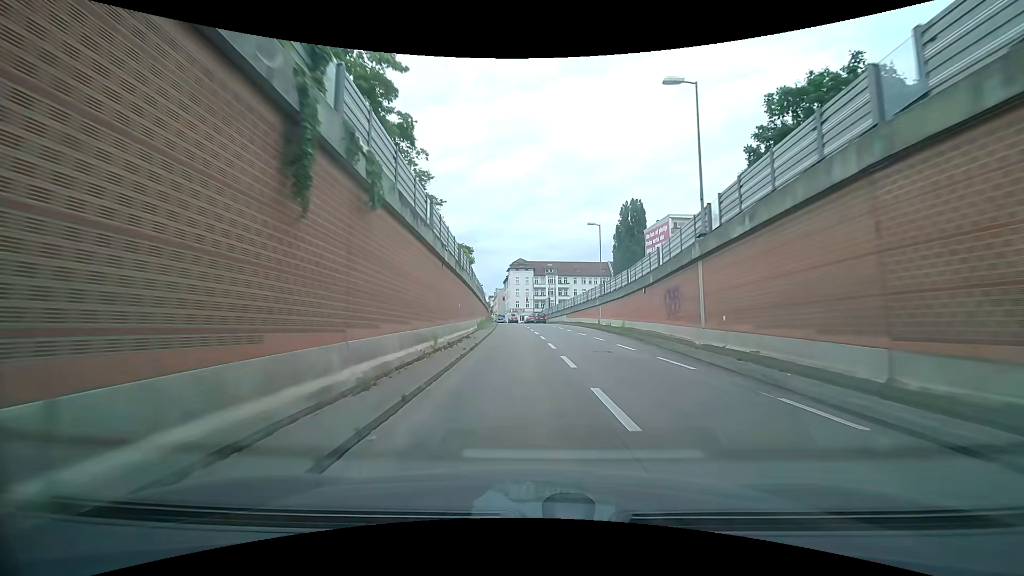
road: motorway_link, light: Day
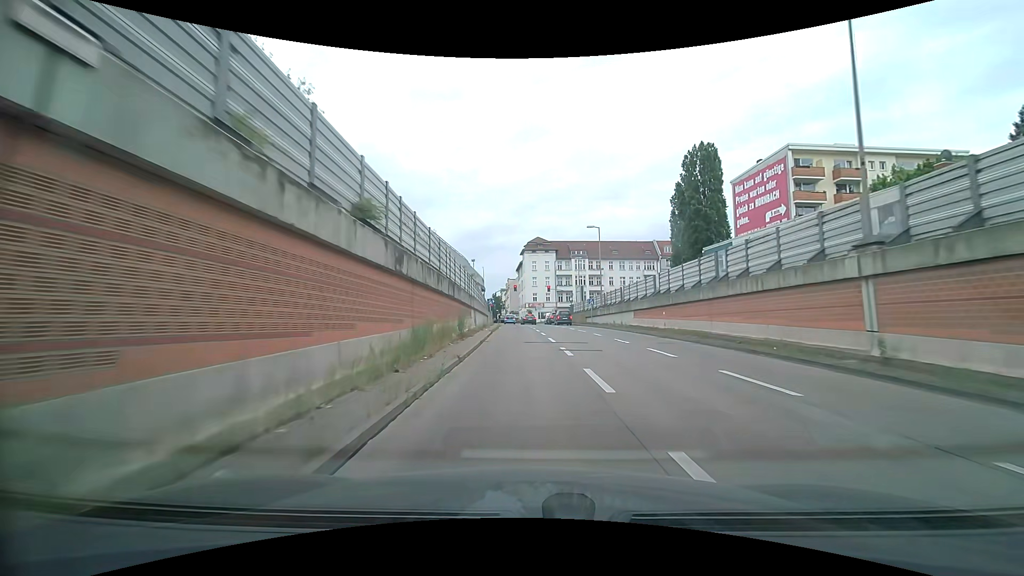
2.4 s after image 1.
(-0.8, +36.4) m; -3°
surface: asphalt
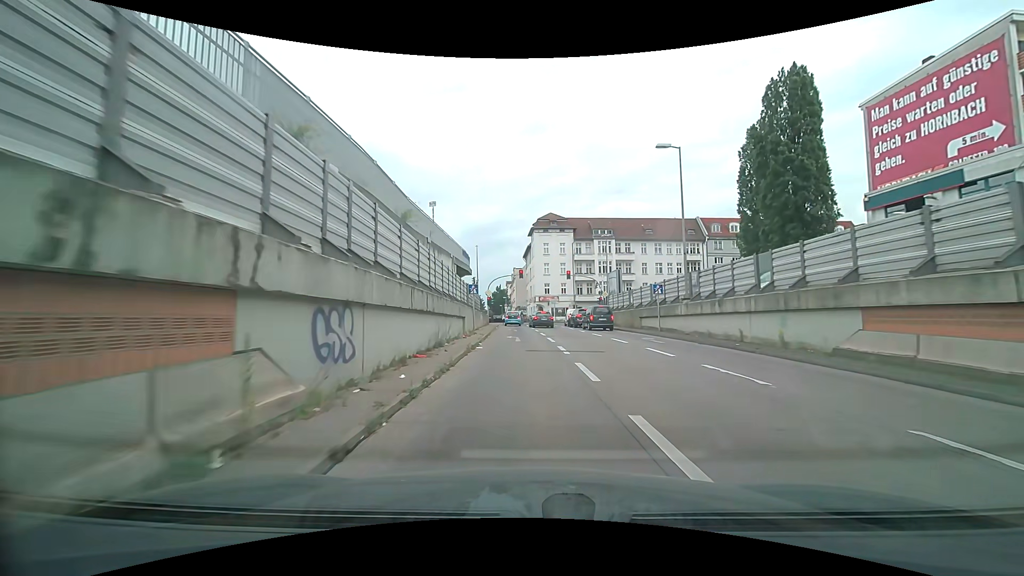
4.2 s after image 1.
(-0.3, +23.9) m; -1°
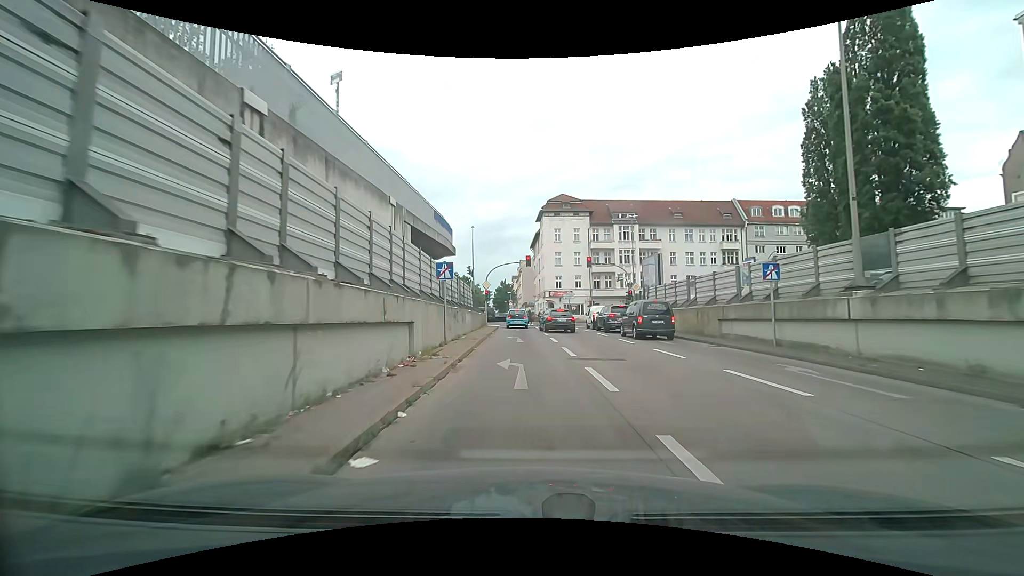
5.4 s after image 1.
(-0.1, +12.5) m; -1°
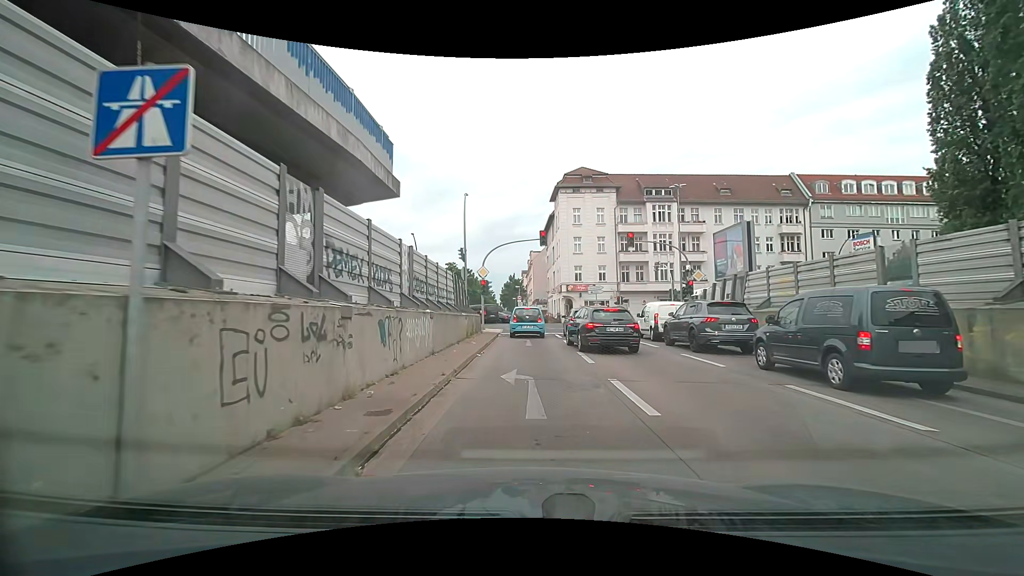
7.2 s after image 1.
(-0.2, +13.5) m; -1°
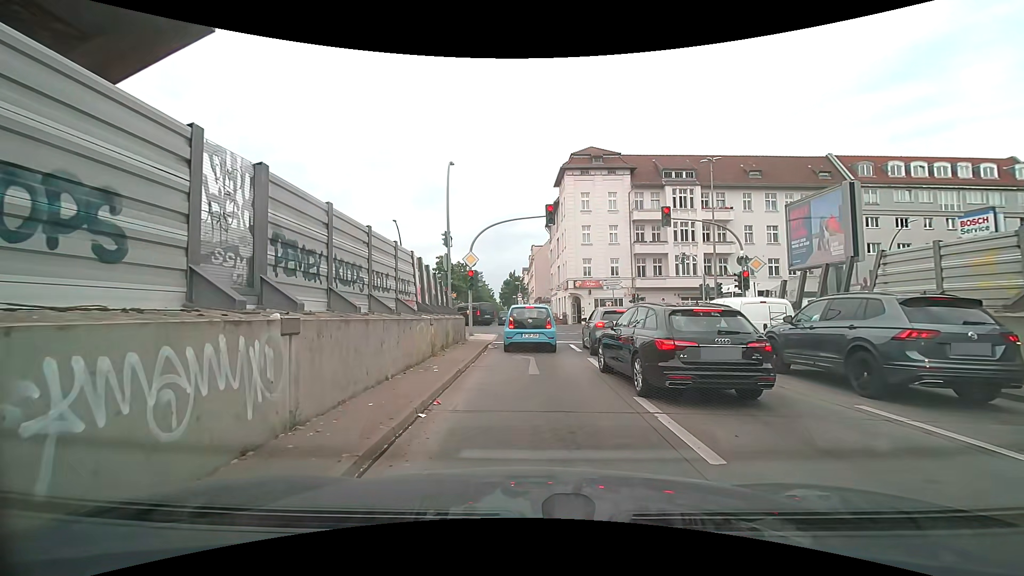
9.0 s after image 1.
(0.0, +7.5) m; -1°
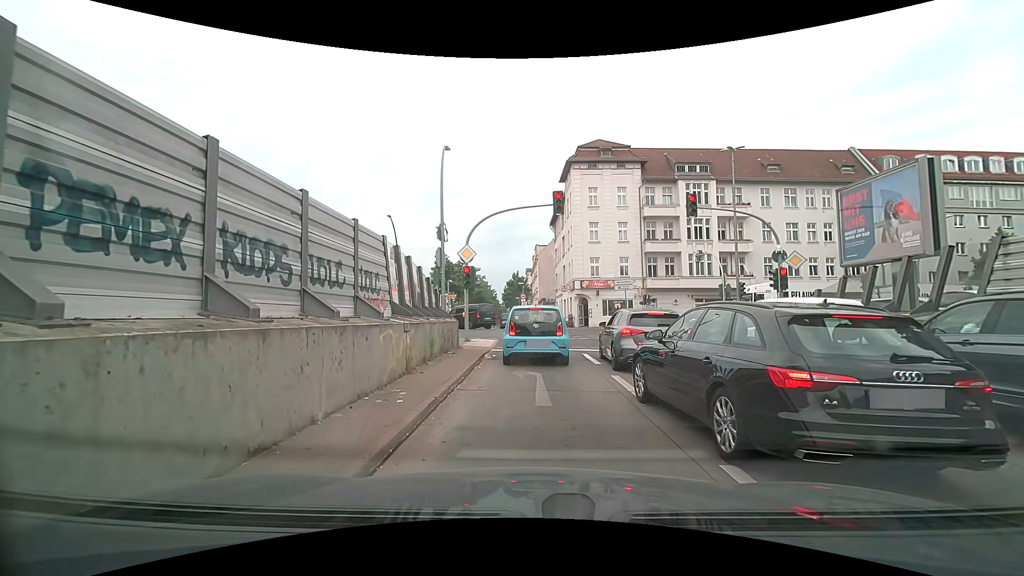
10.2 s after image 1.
(0.0, +3.1) m; -1°
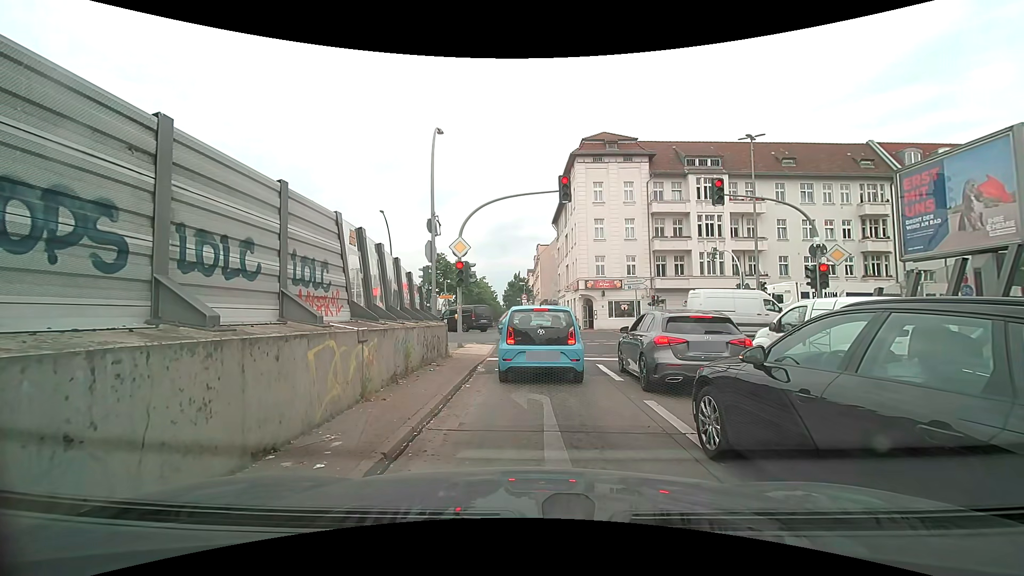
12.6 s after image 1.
(+0.1, +2.5) m; +1°
